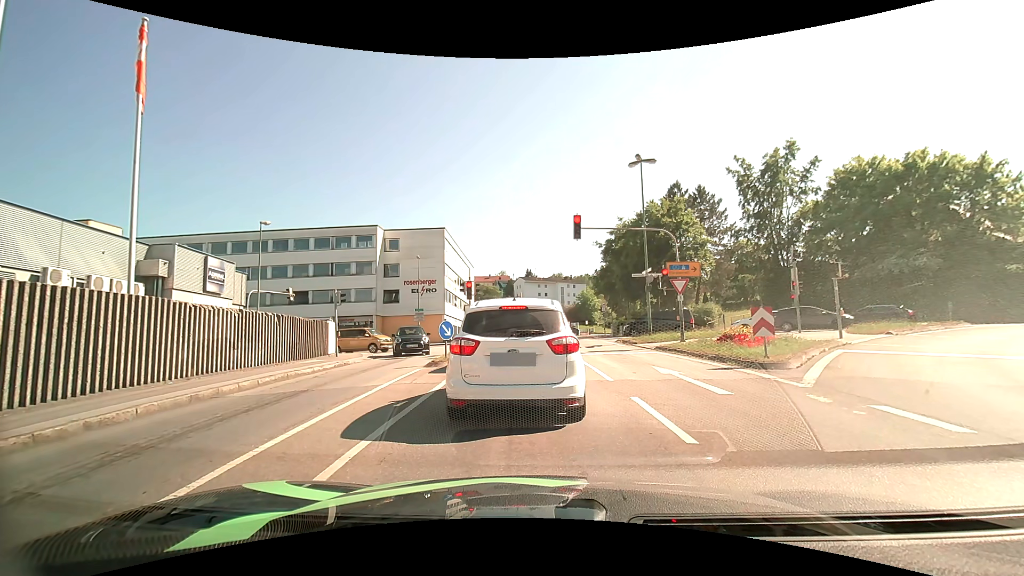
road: tertiary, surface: asphalt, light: Day
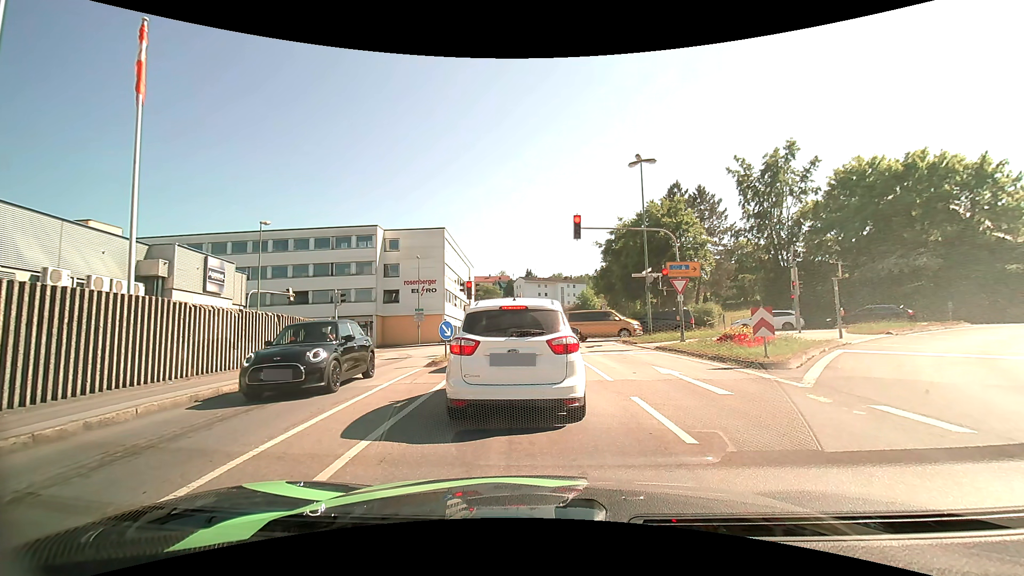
(0.0, 0.0) m; 0°
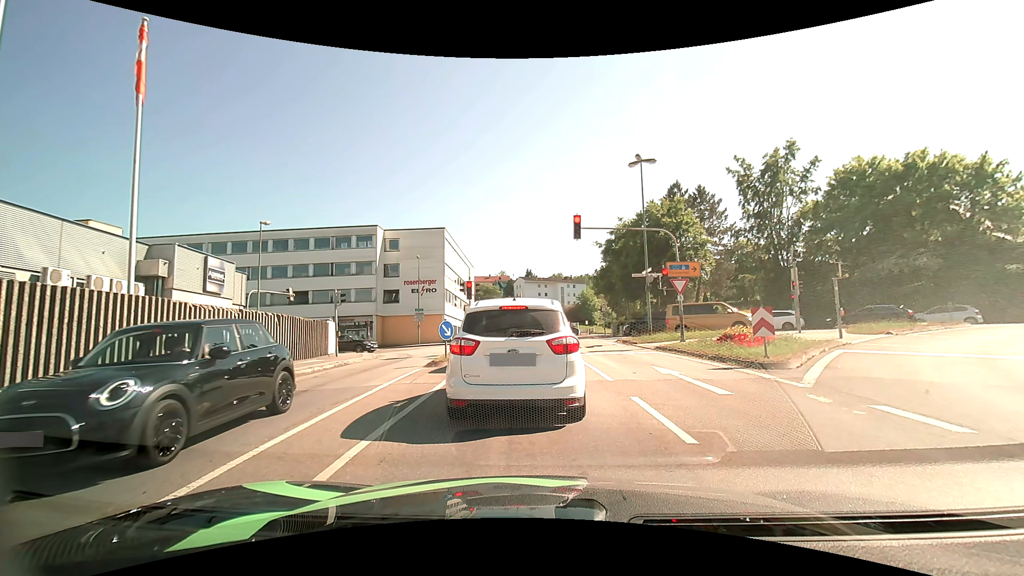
(0.0, 0.0) m; 0°
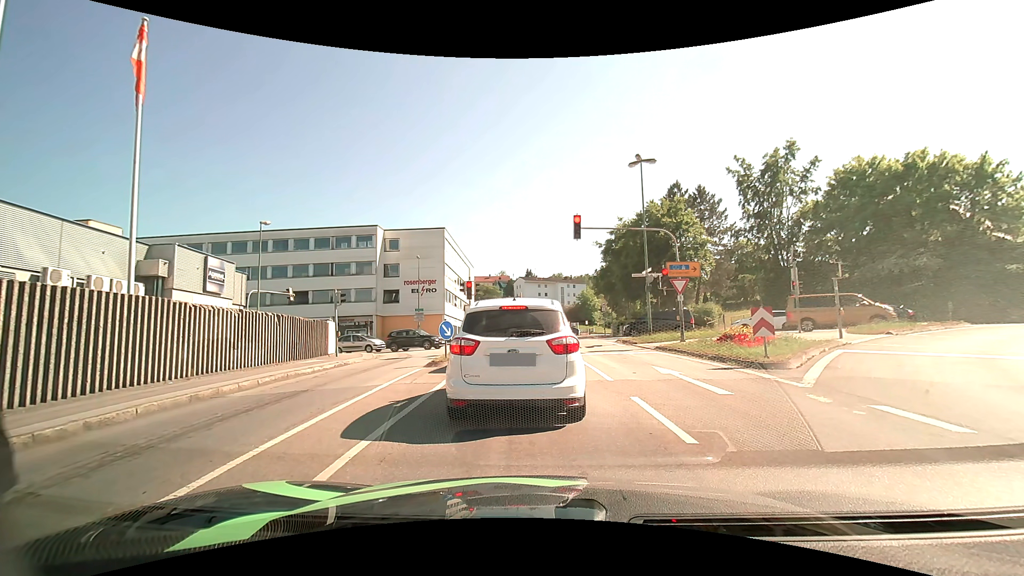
(0.0, 0.0) m; 0°
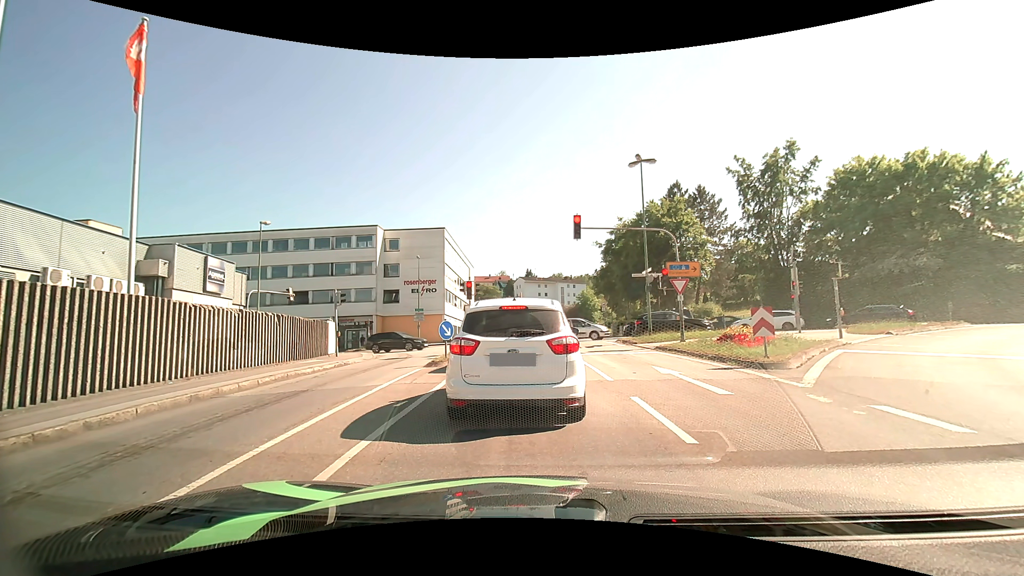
(0.0, 0.0) m; 0°
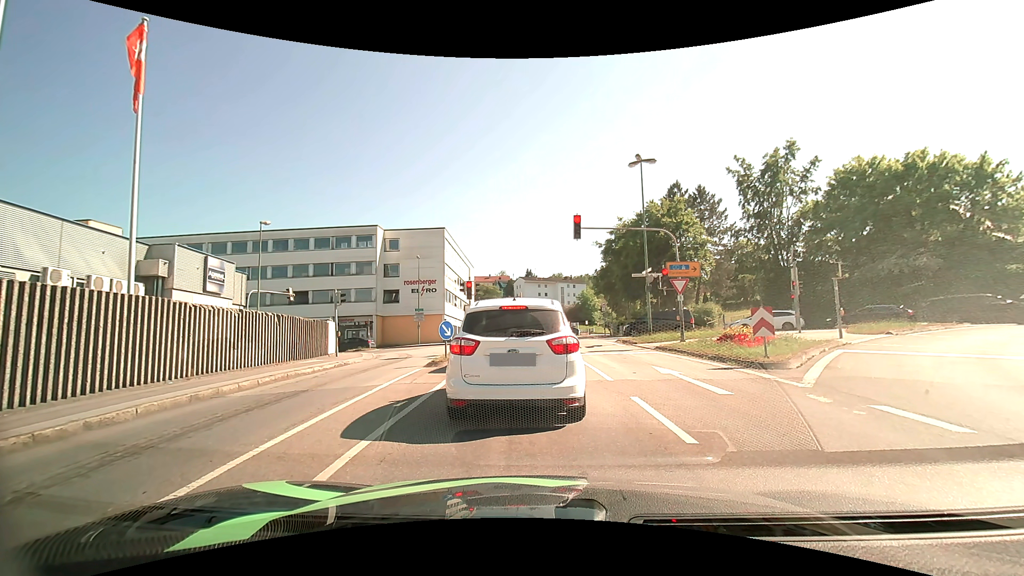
(0.0, 0.0) m; 0°
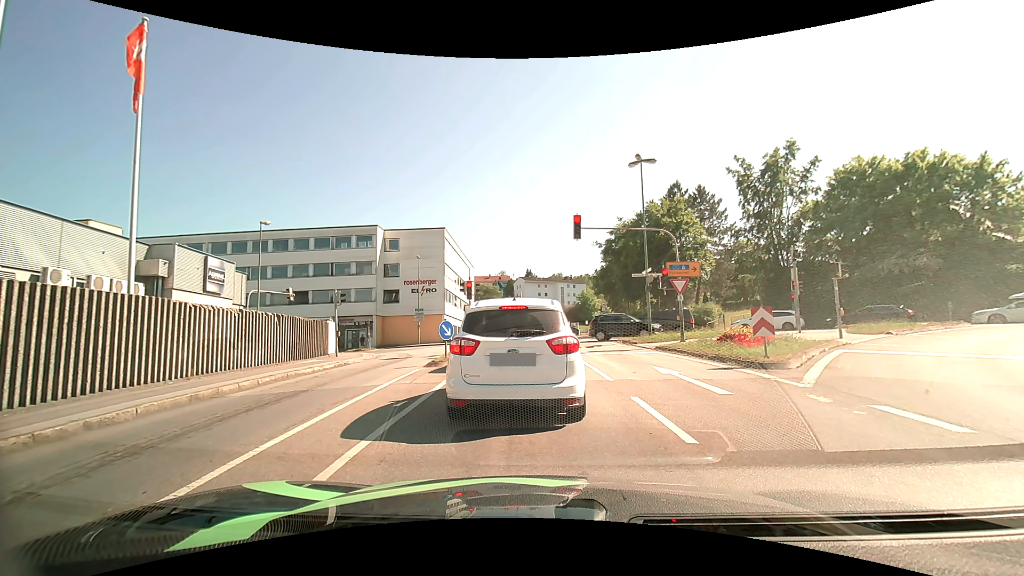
(0.0, 0.0) m; 0°
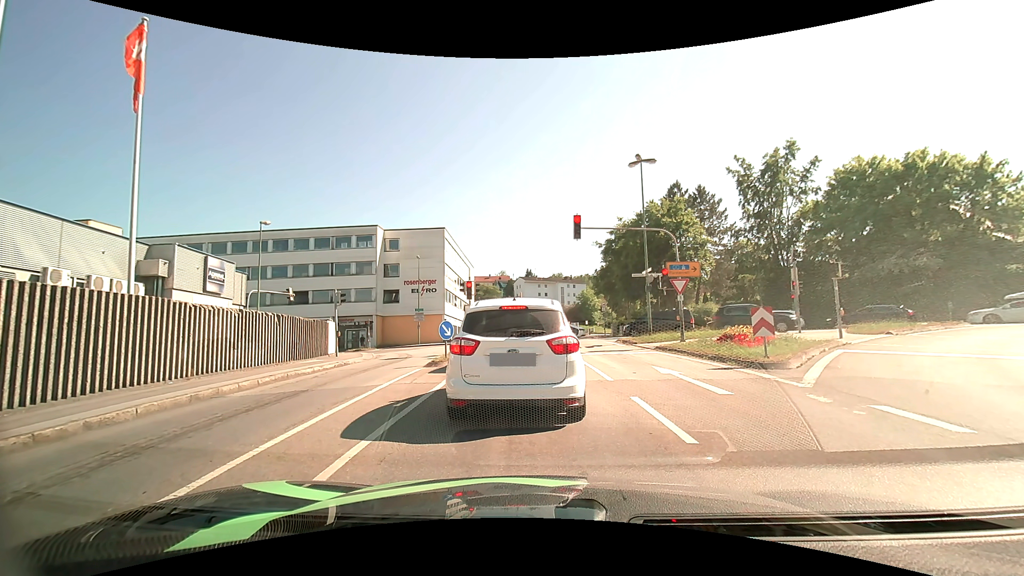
(0.0, 0.0) m; 0°
(0, +10) (0, +20) (-1, +30) (-3, +40) (-9, +48) (-18, +52) (-28, +53) (-38, +52) (-48, +52) (-58, +52) m
